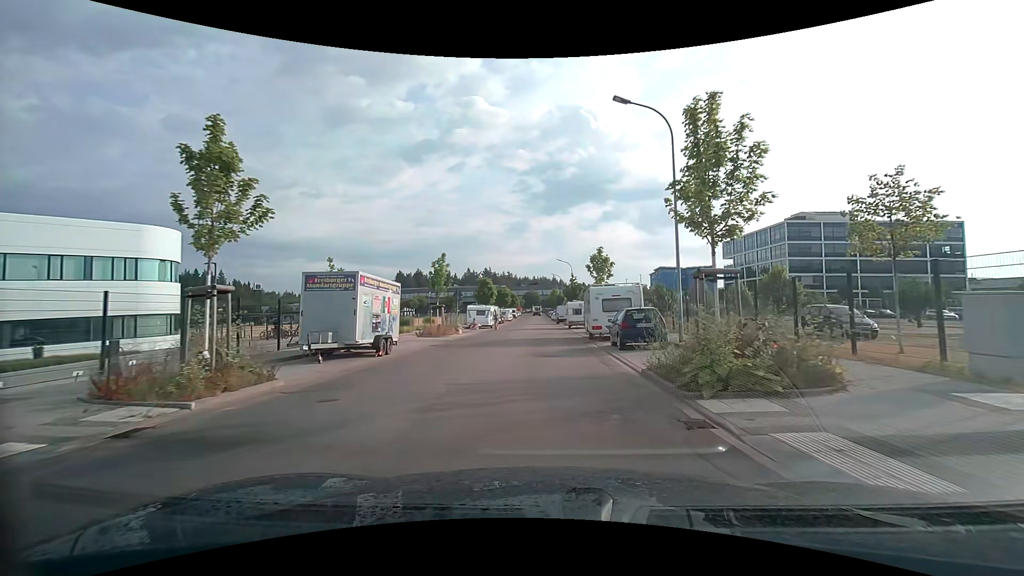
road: tertiary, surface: asphalt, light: Day
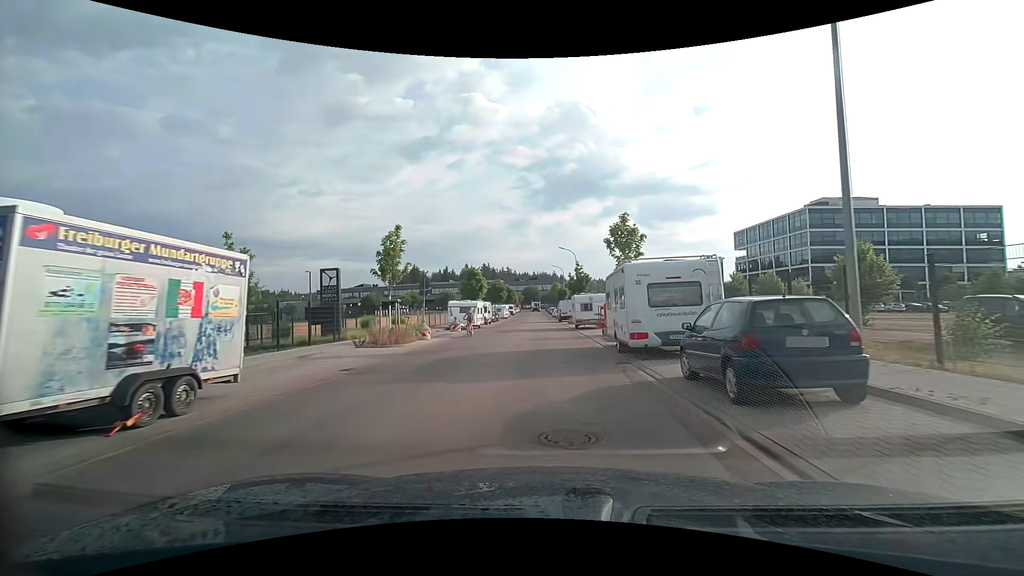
(0.0, +10.3) m; 0°
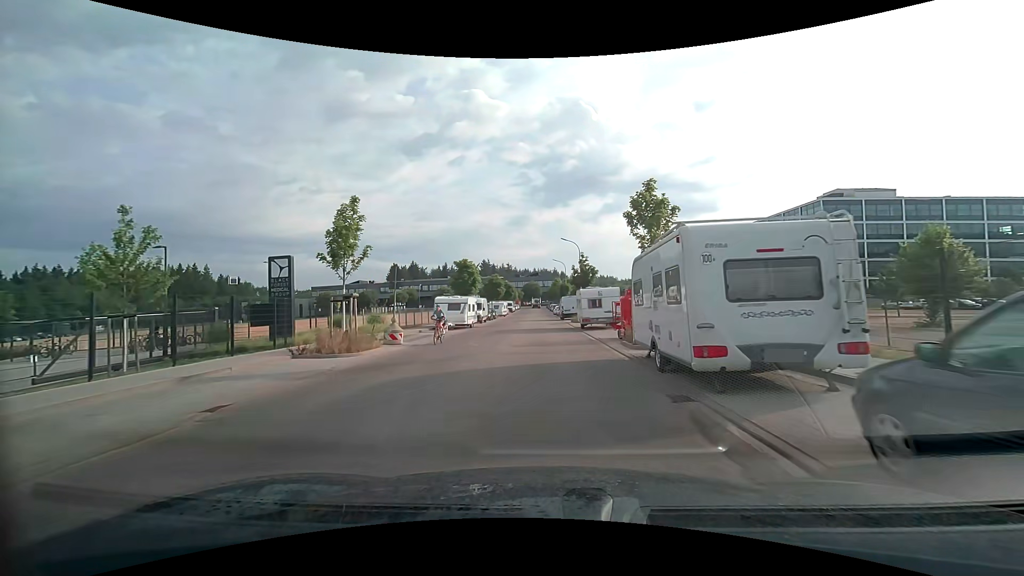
(0.0, +5.4) m; 0°
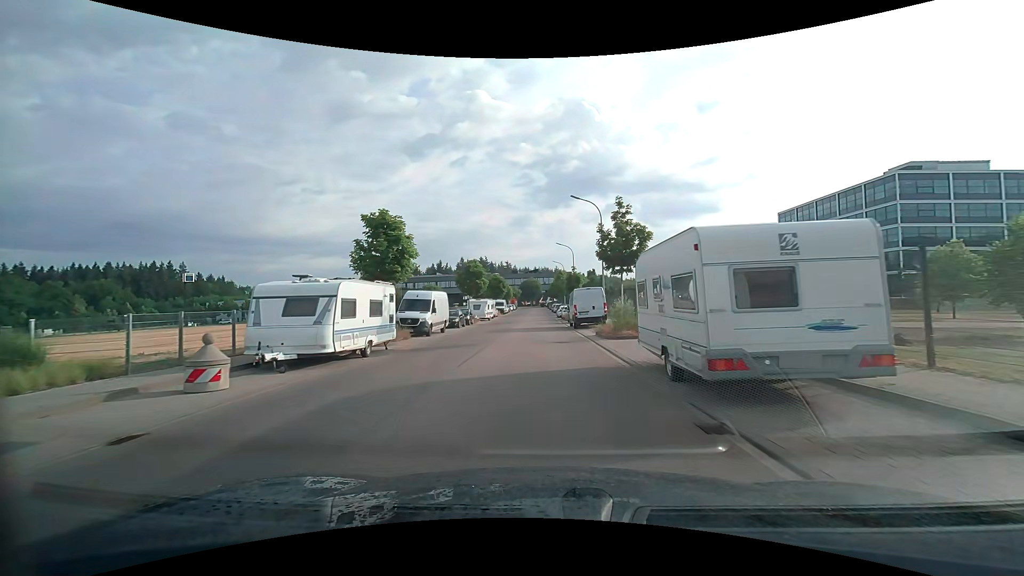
(-0.1, +22.8) m; 0°
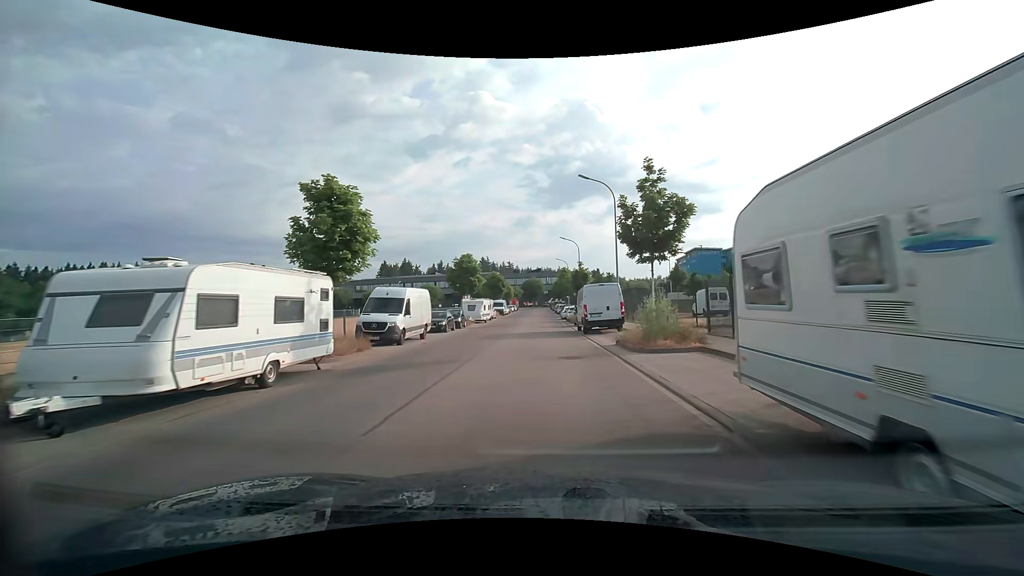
(-0.1, +5.9) m; -1°
(0, +10) (0, +20) (0, +30) (0, +40) (0, +50) (0, +60) (0, +70) (0, +80) (0, +90) (0, +100) m
